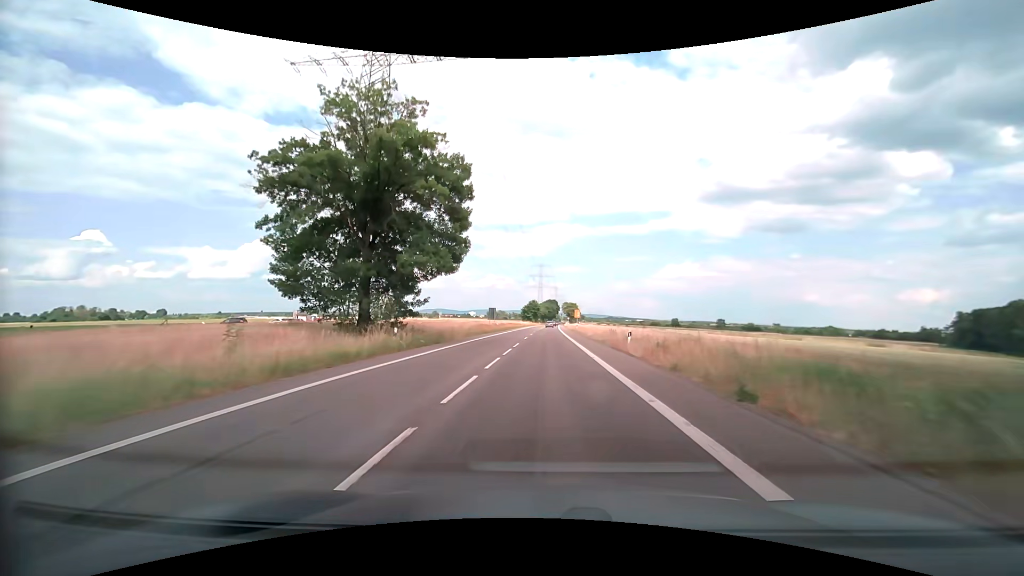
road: secondary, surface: asphalt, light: Day
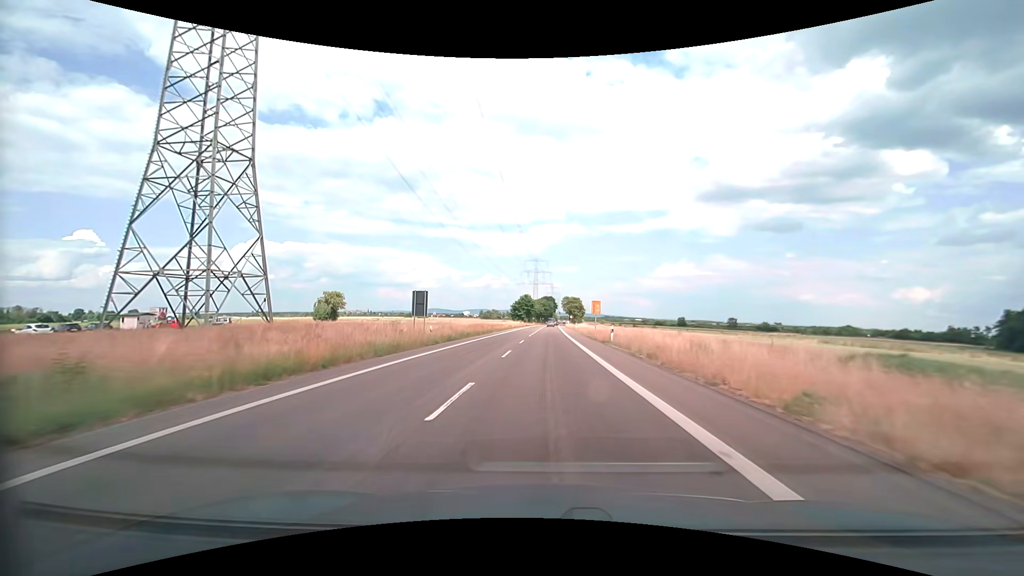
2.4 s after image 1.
(+0.2, +42.5) m; 0°
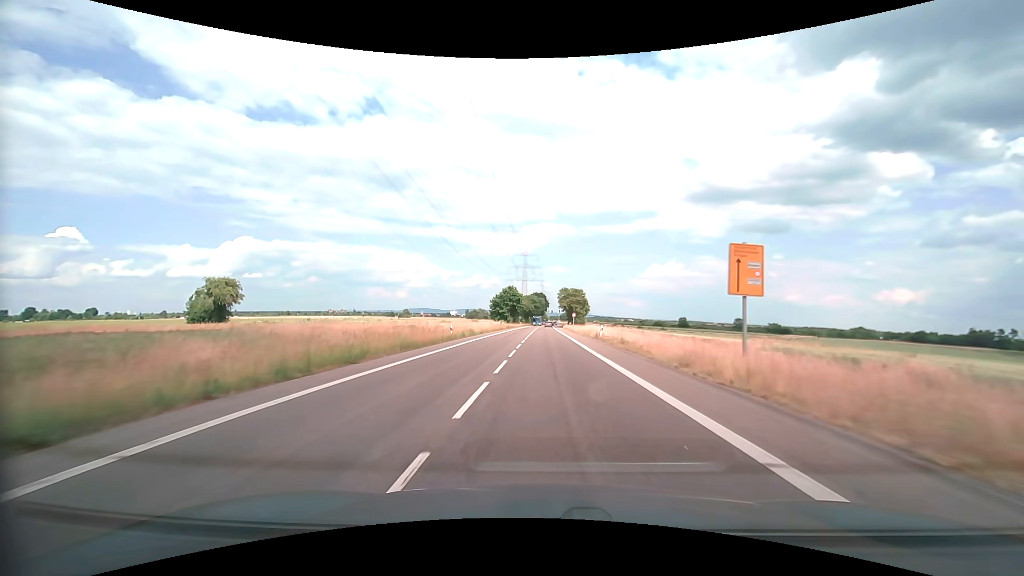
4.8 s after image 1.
(-0.1, +42.8) m; +1°
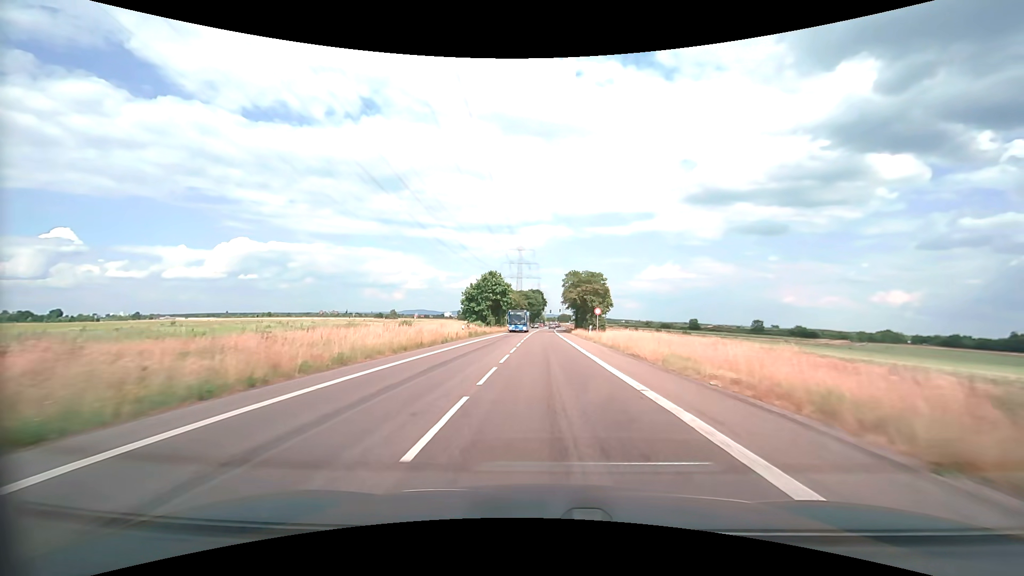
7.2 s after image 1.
(+0.1, +43.1) m; 0°
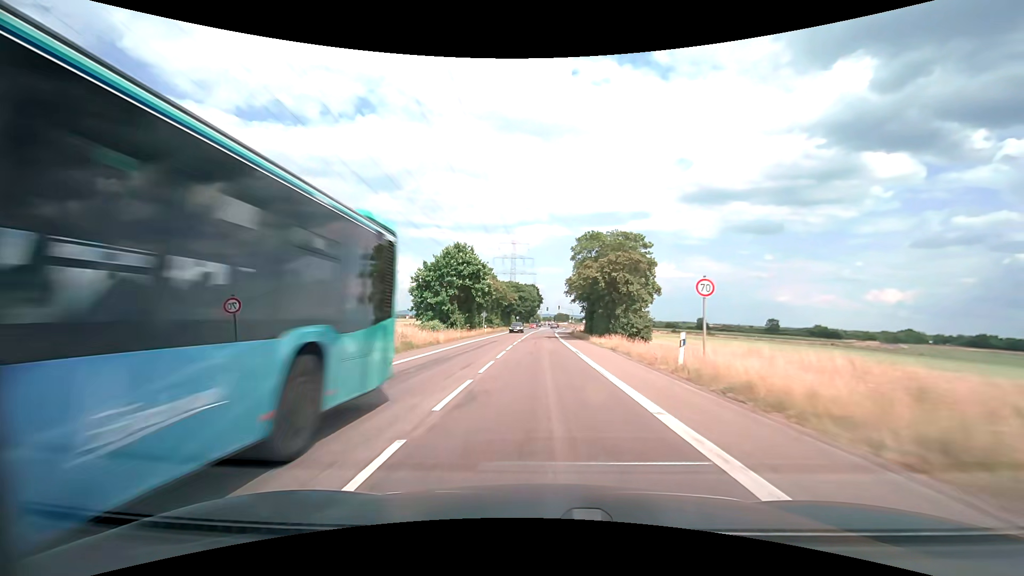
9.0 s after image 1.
(+0.1, +32.6) m; 0°
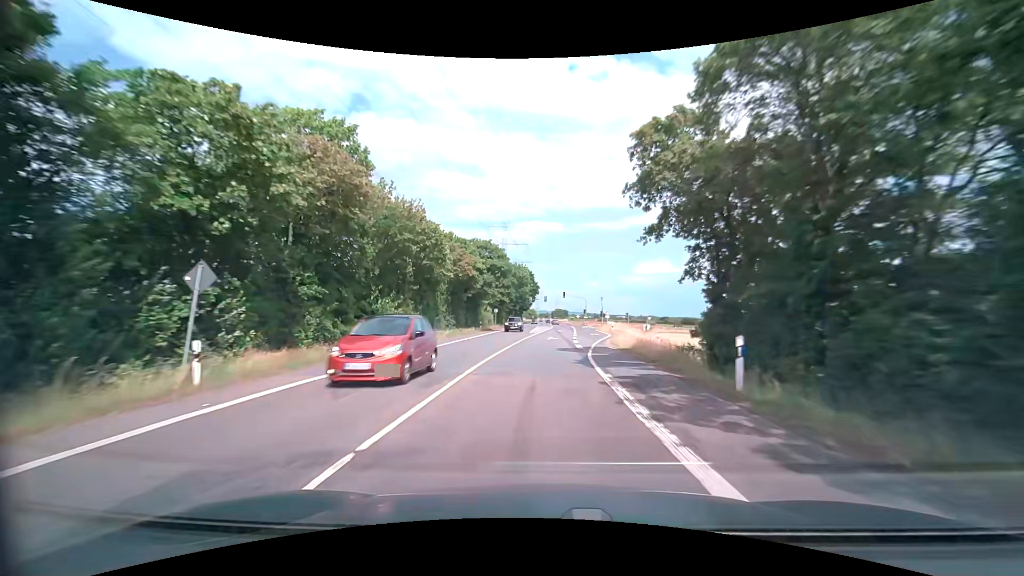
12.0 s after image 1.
(+0.2, +55.0) m; +1°
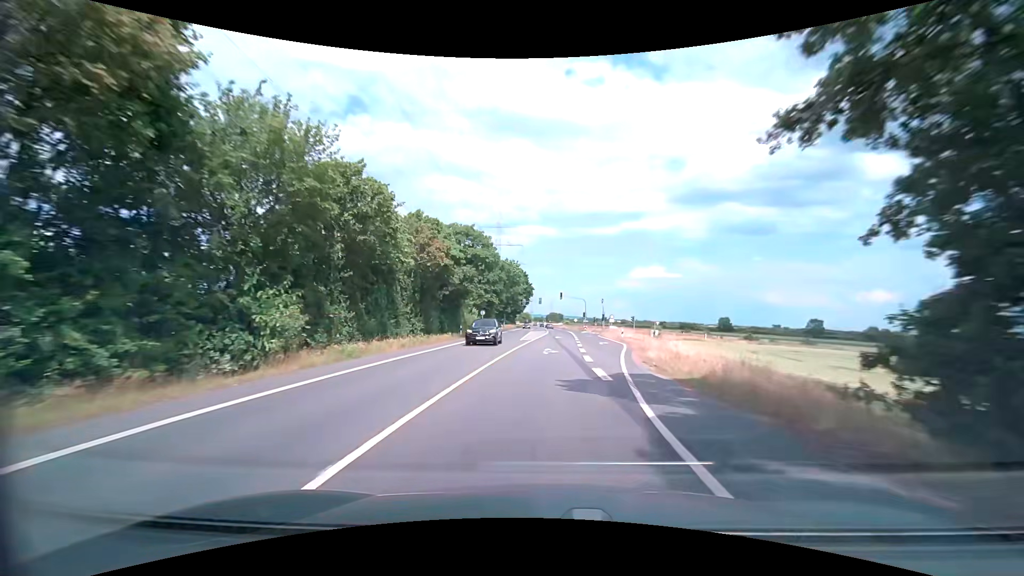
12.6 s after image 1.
(0.0, +11.1) m; +1°
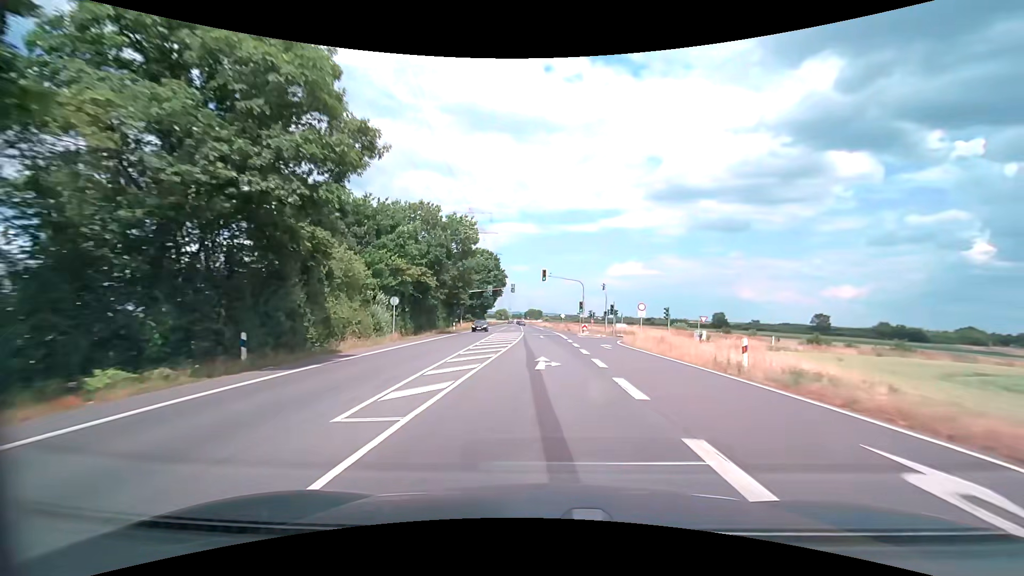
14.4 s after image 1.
(+0.7, +33.4) m; +2°
(0, +10) (0, +20) (0, +30) (0, +40) (0, +50) (0, +60) (-1, +70) (-1, +80) (-2, +90) (-2, +100) m
